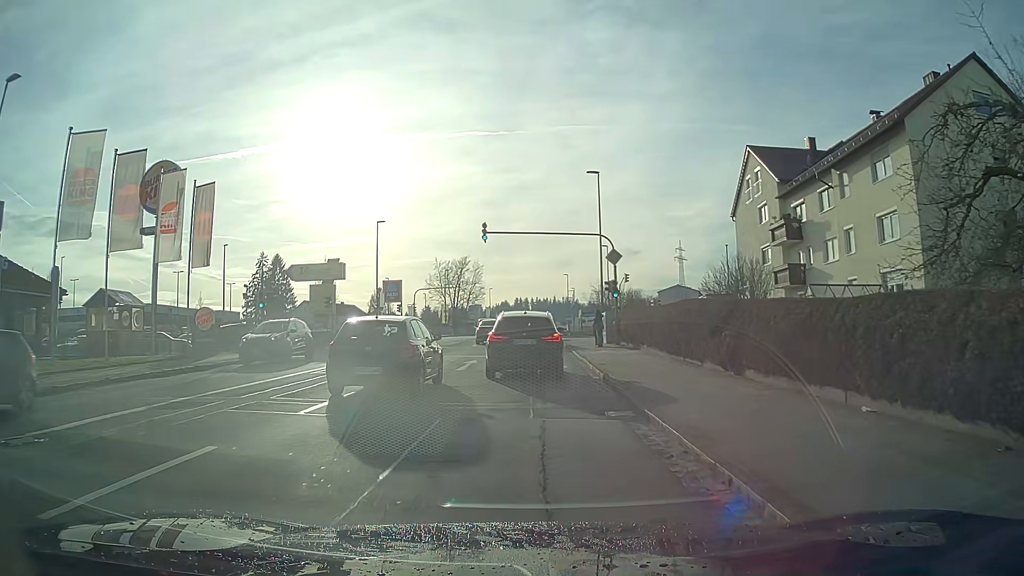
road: tertiary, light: Day
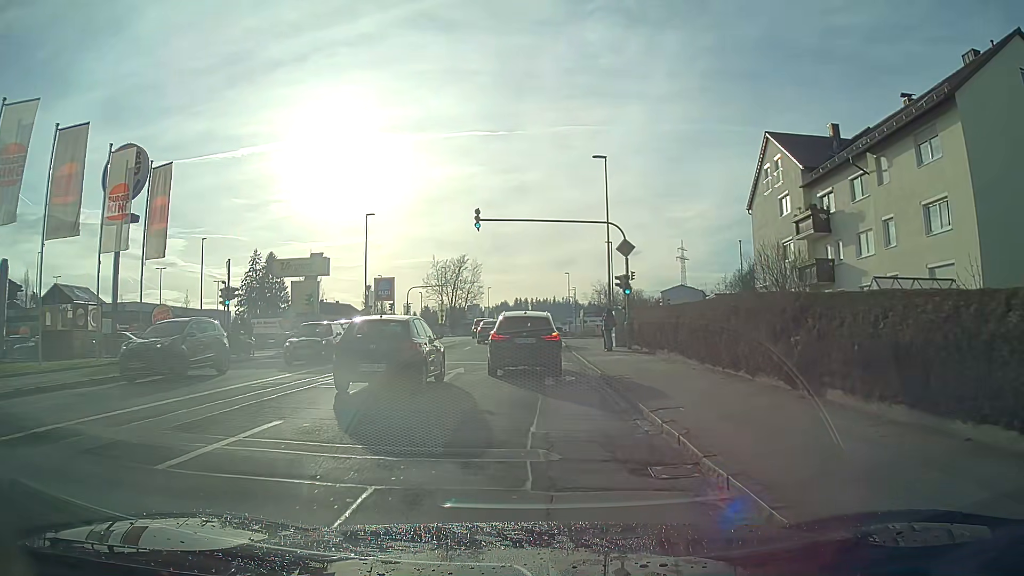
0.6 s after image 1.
(0.0, +4.1) m; 0°
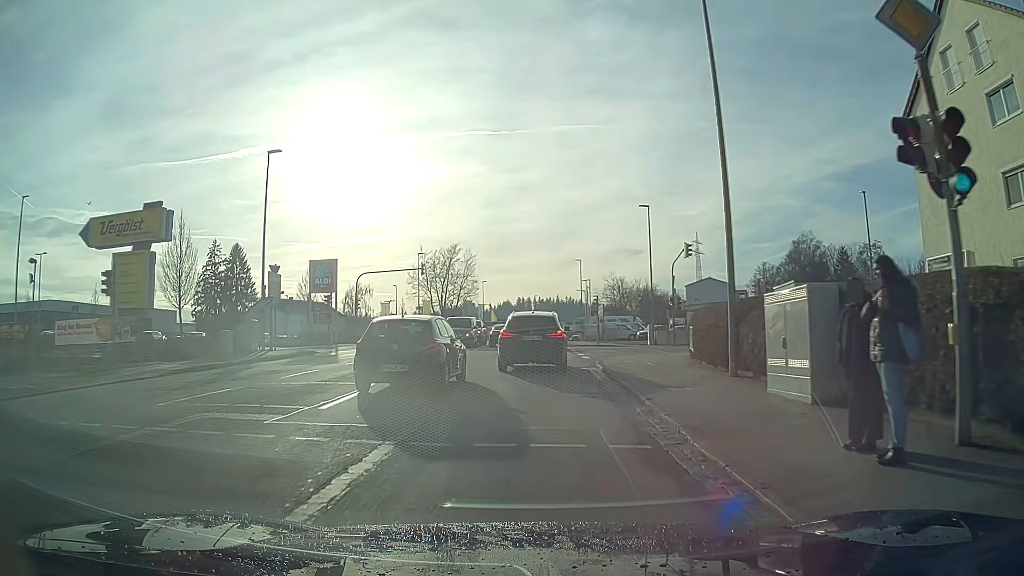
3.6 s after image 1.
(0.0, +22.3) m; 0°
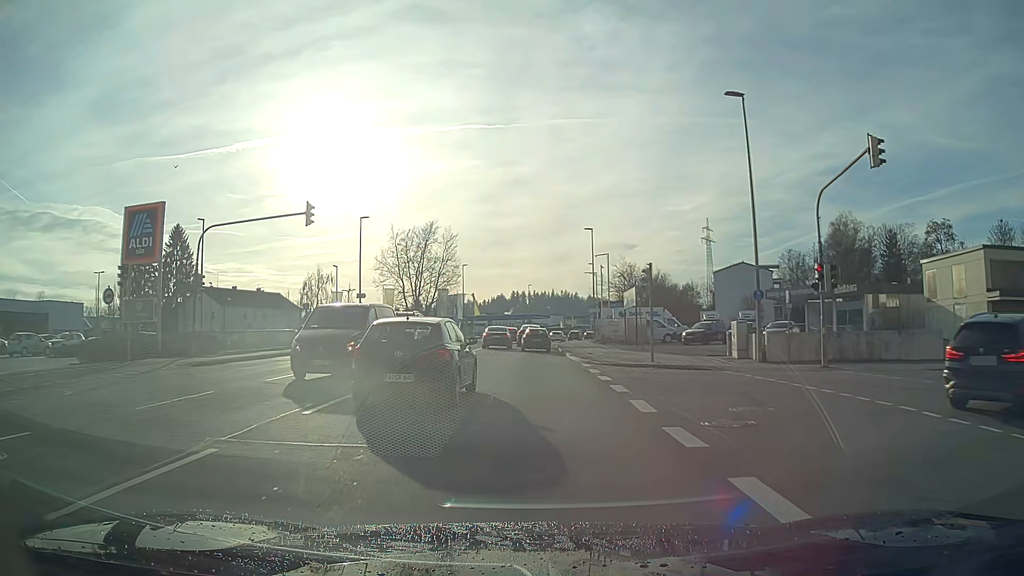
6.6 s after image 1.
(+0.1, +24.5) m; 0°
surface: asphalt
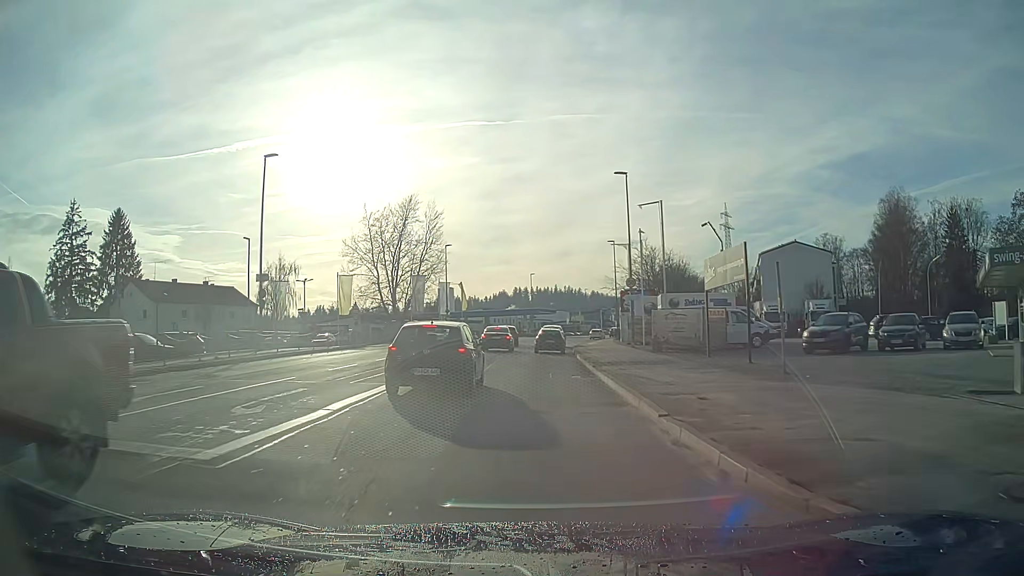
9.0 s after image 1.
(0.0, +21.4) m; 0°
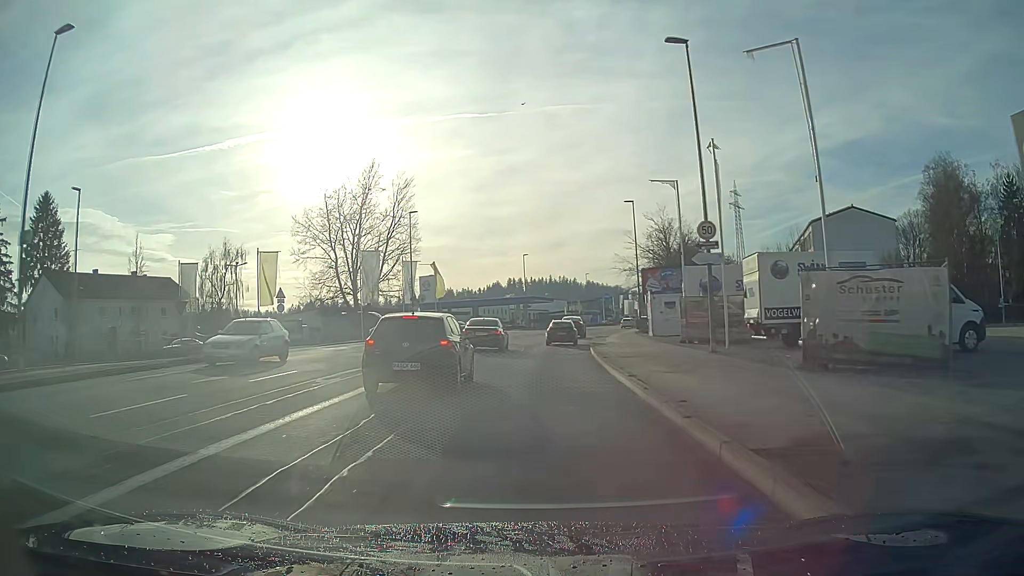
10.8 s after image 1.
(0.0, +18.2) m; 0°
